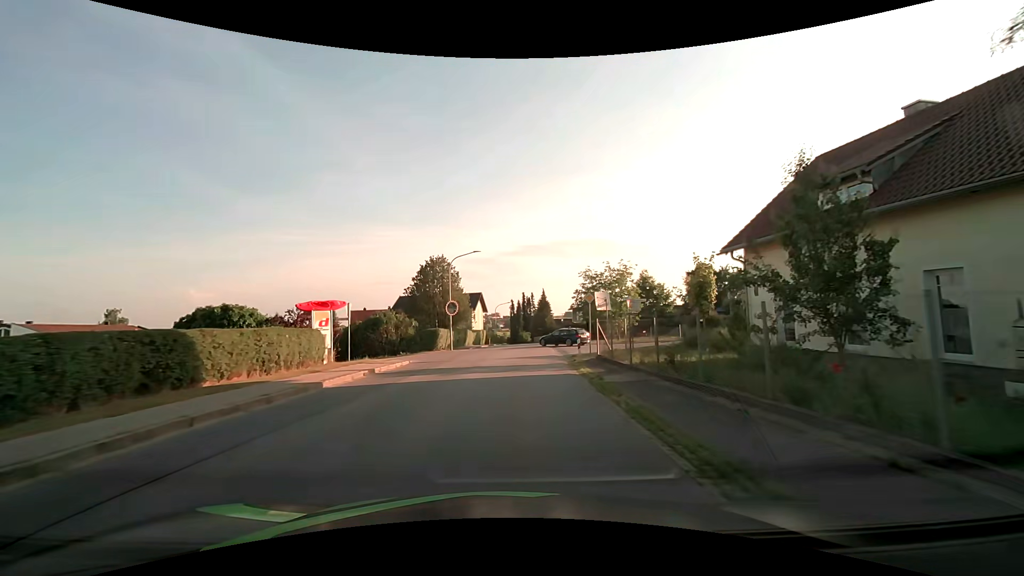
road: tertiary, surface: asphalt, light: Day
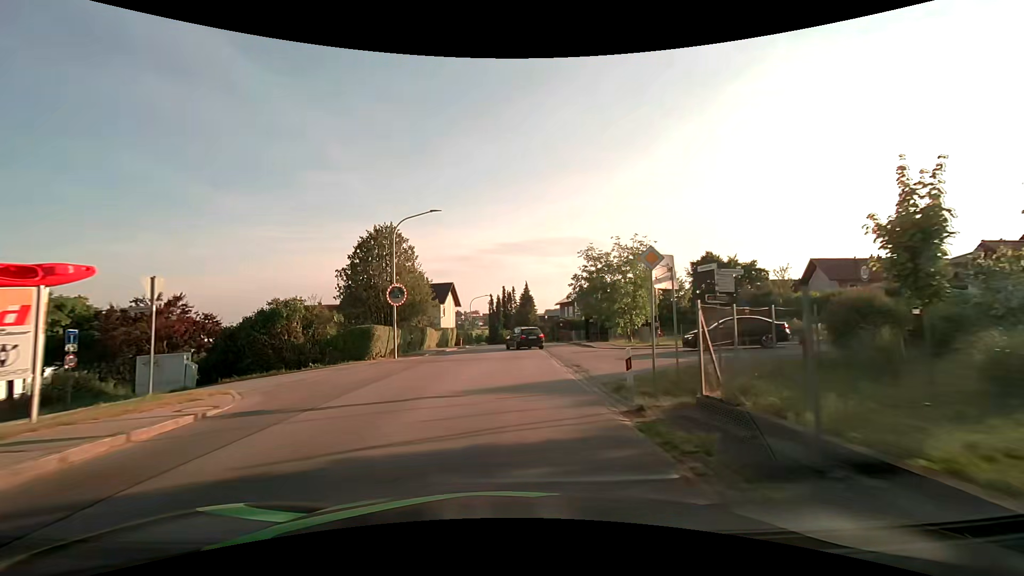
(+0.4, +13.4) m; +2°
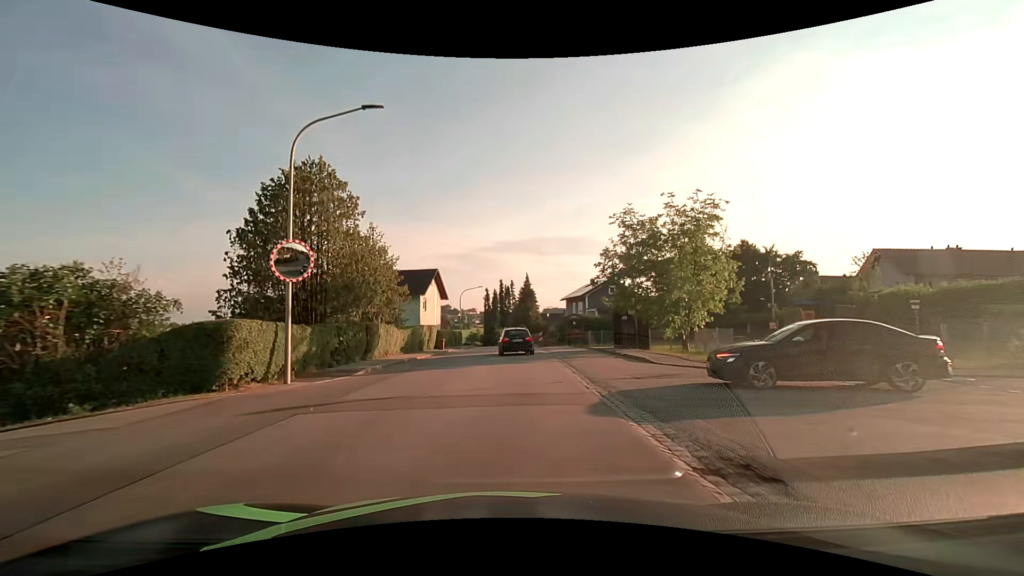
(+0.1, +12.7) m; 0°
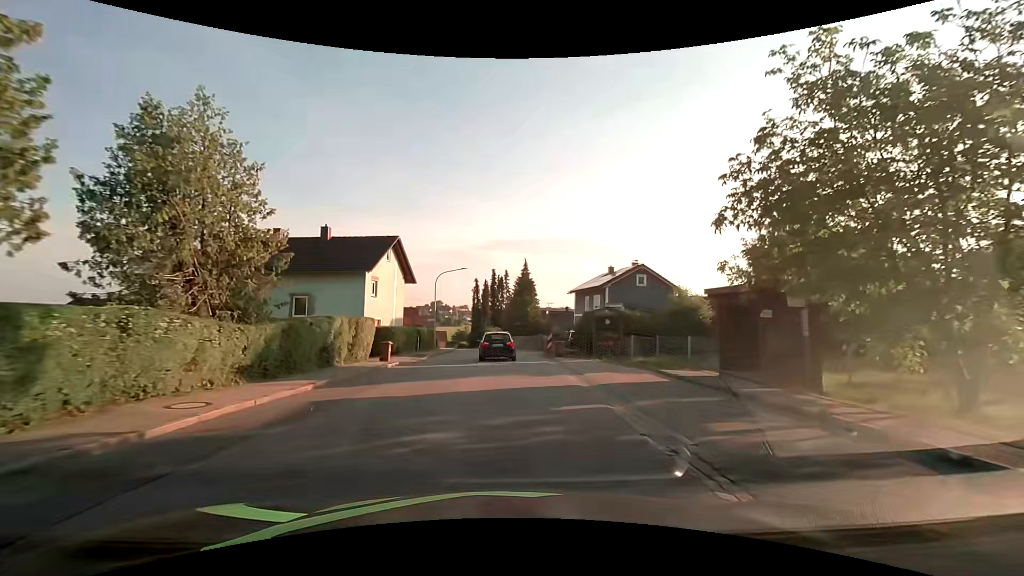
(0.0, +16.6) m; +1°
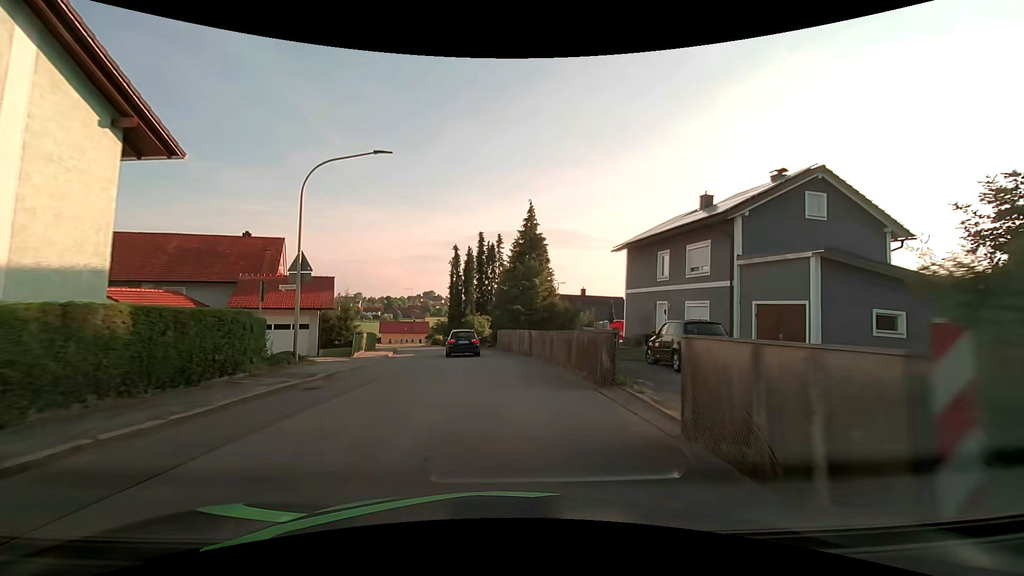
(+0.3, +28.3) m; +1°
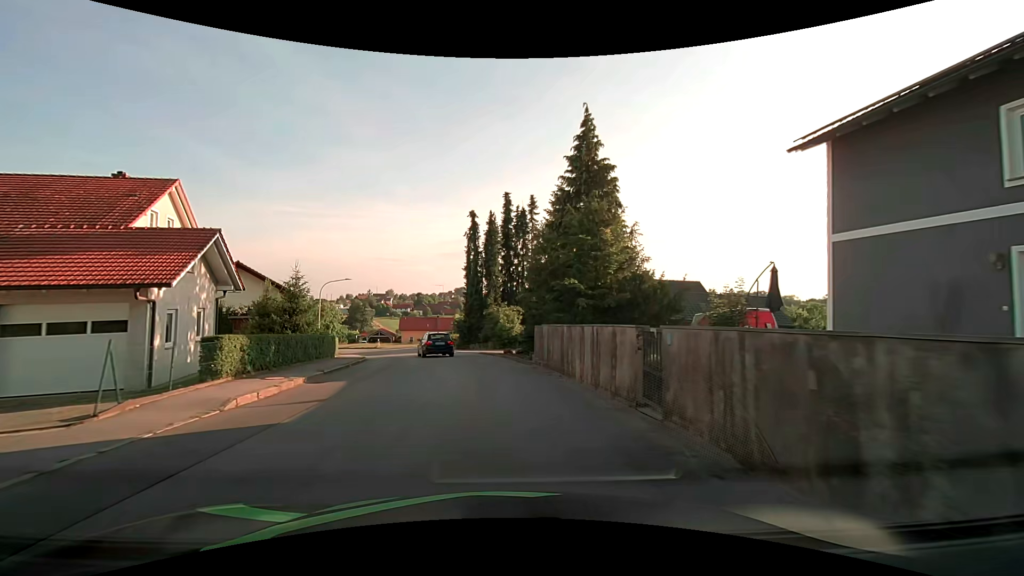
(-0.2, +17.3) m; -3°
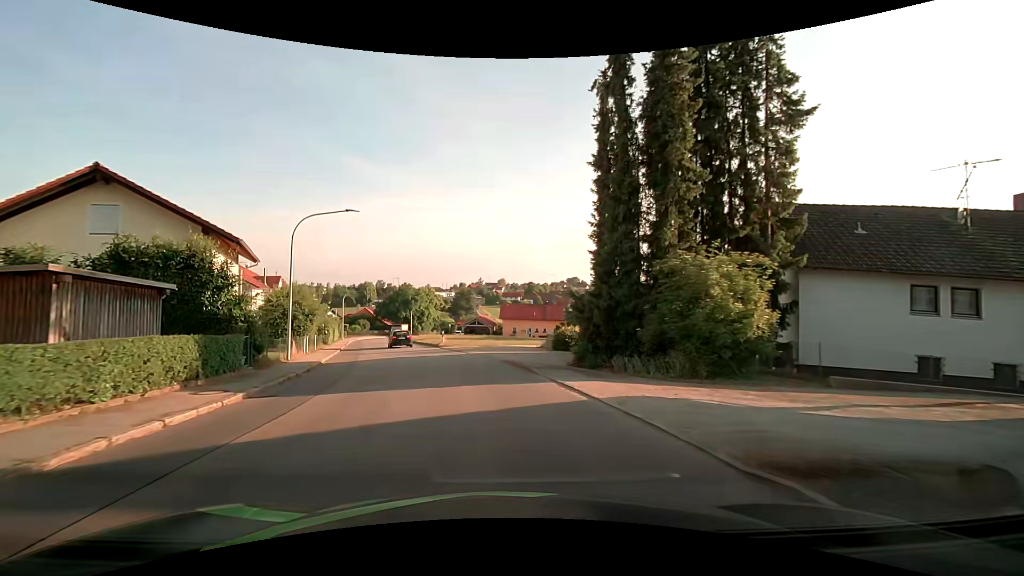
(-2.4, +27.5) m; -11°
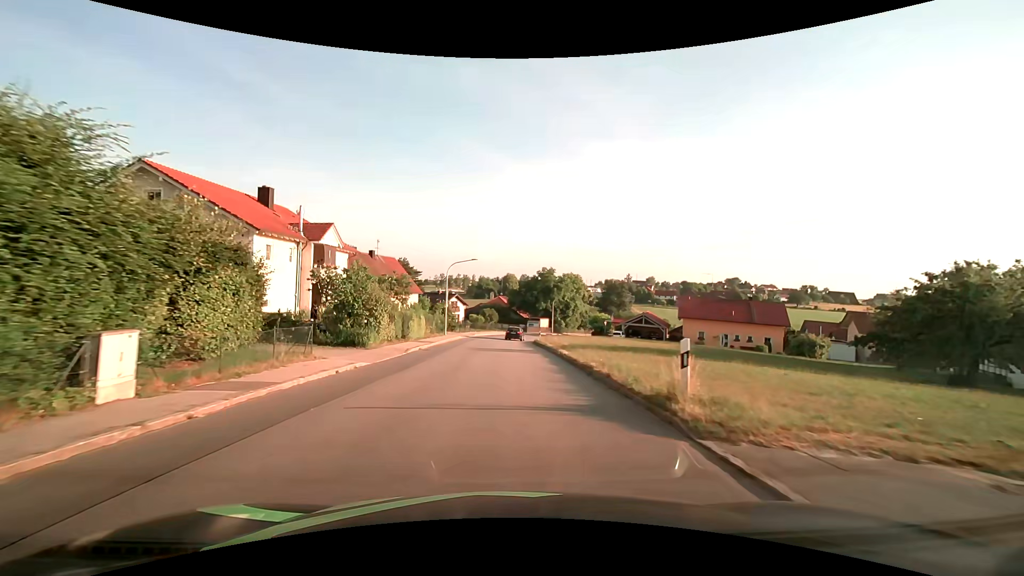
(-5.5, +30.3) m; -17°
(0, +10) (0, +20) (0, +30) (0, +40) (0, +50) (+1, +60) (+3, +70) (+6, +79) (+10, +88) (+14, +97) m
